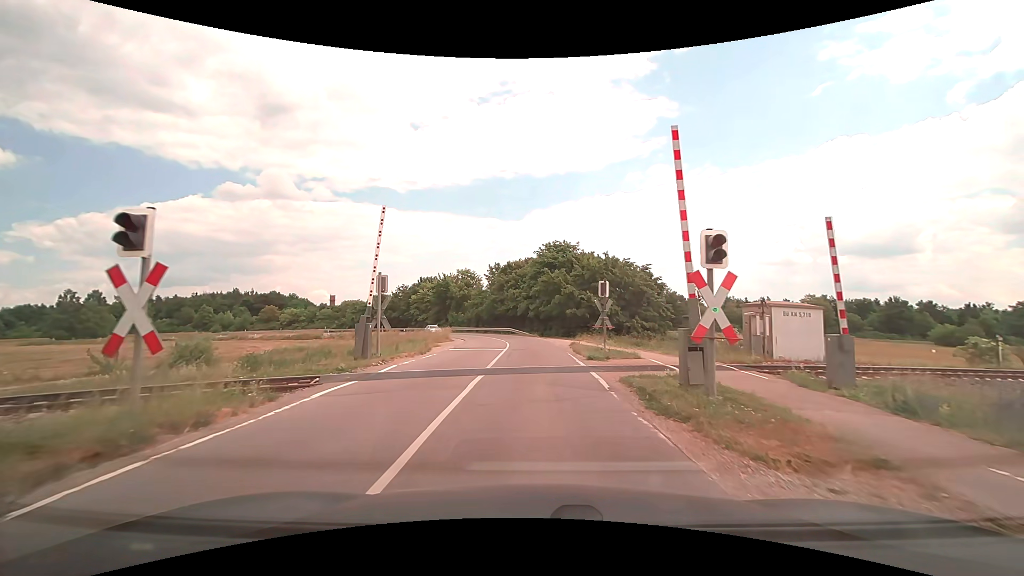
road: tertiary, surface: asphalt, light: Day
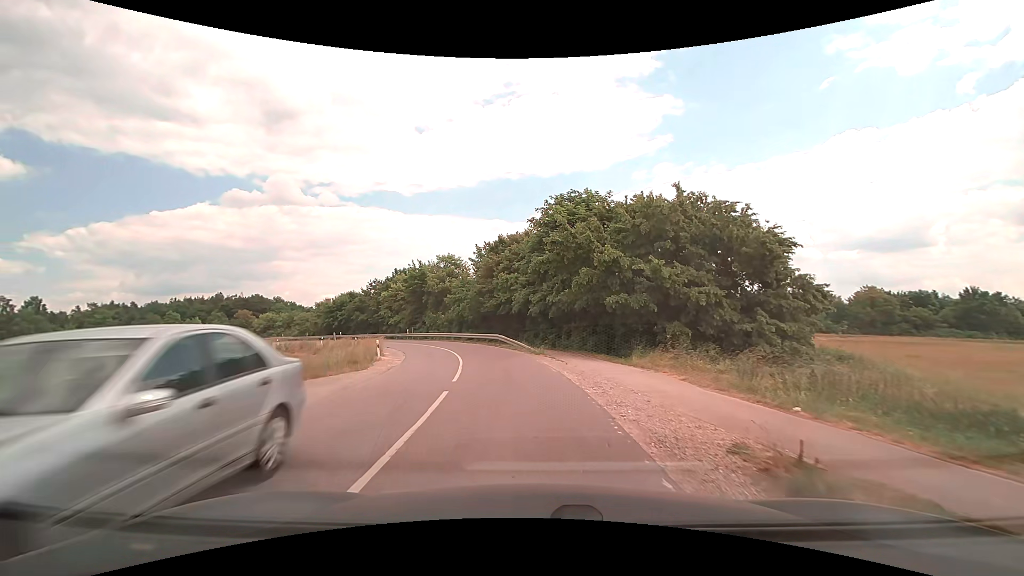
(+0.1, +23.1) m; -2°
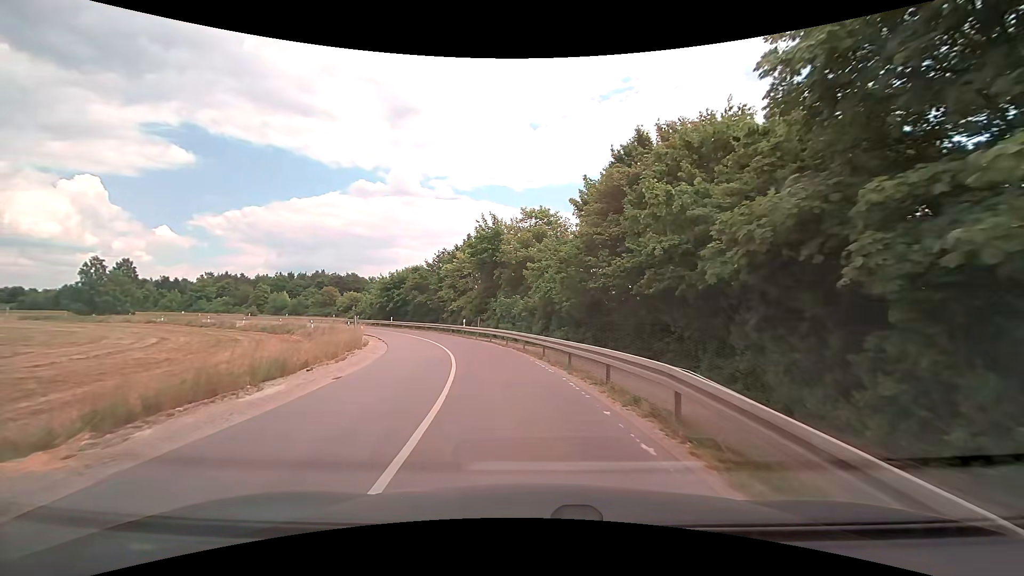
(-2.3, +26.3) m; -11°
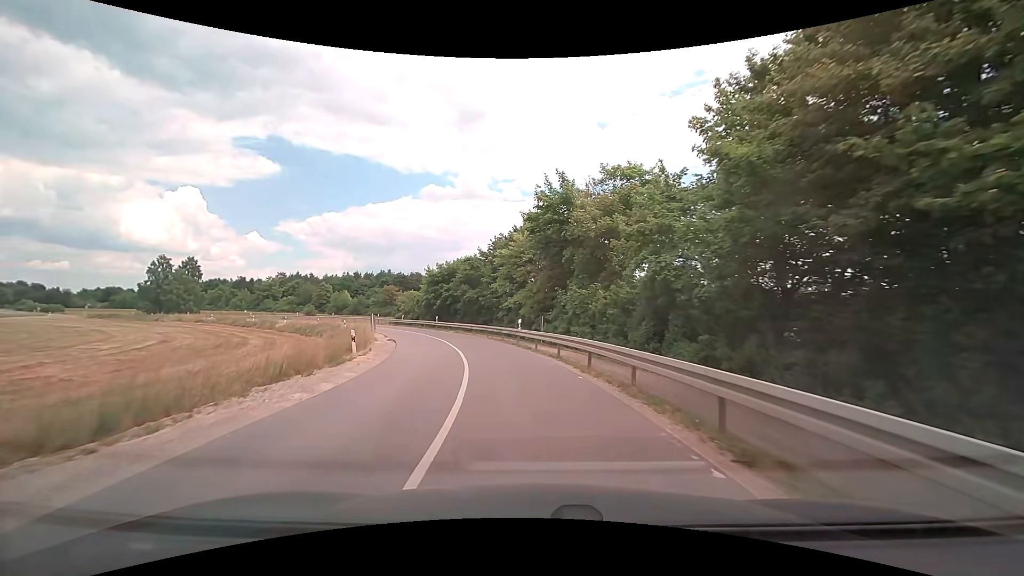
(-0.8, +12.5) m; -7°
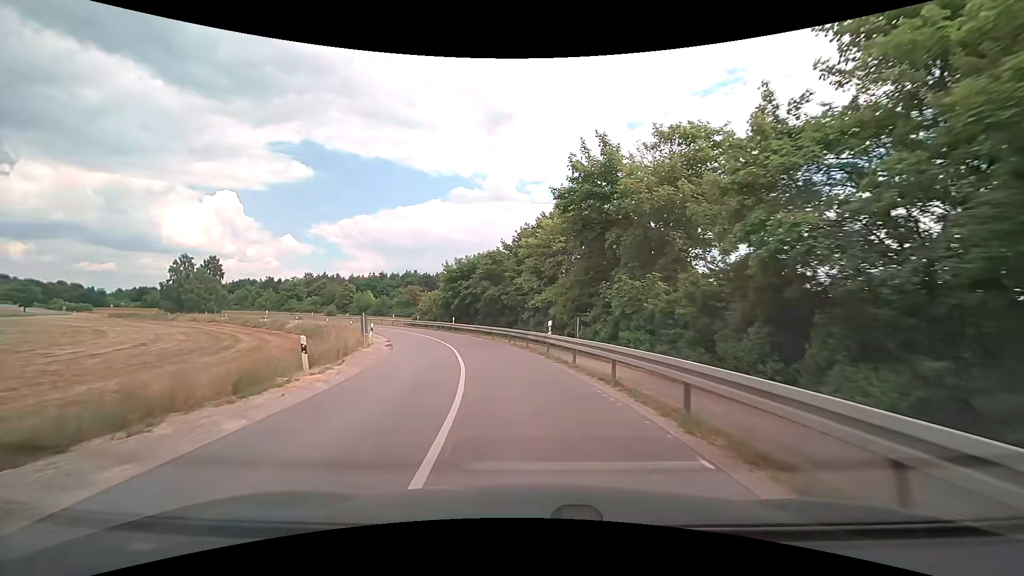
(-0.2, +6.6) m; -4°
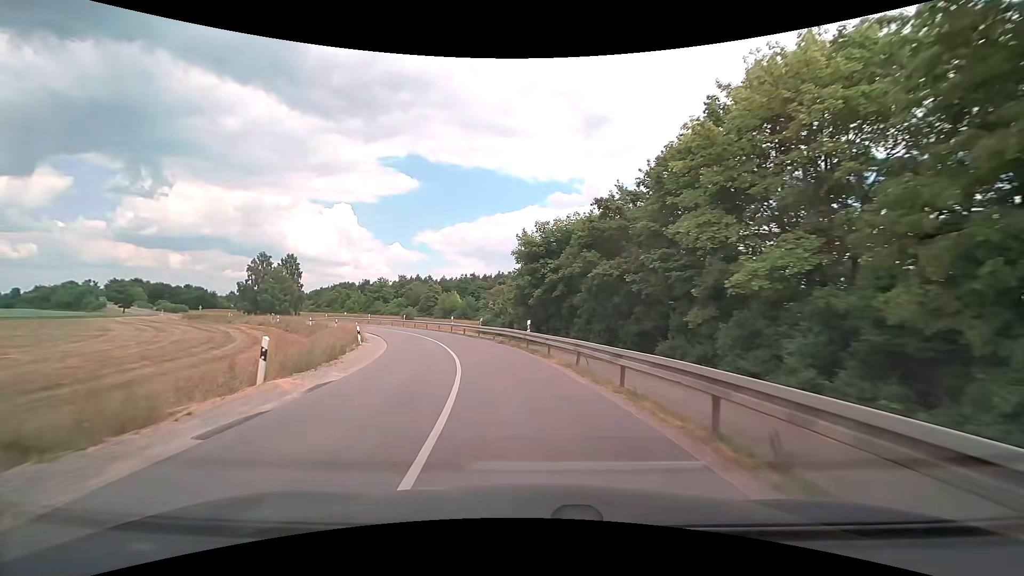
(-1.8, +20.8) m; -11°
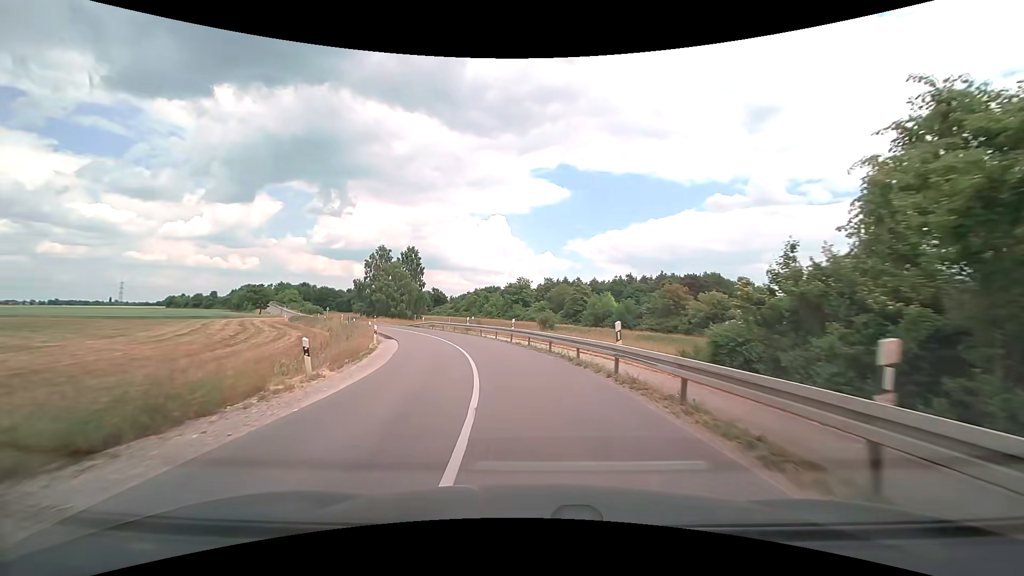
(-4.6, +29.0) m; -17°
(0, +10) (-2, +20) (-4, +30) (-7, +39) (-11, +48) (-16, +57) (-21, +66) (-26, +74) (-32, +83) (-37, +91) m
